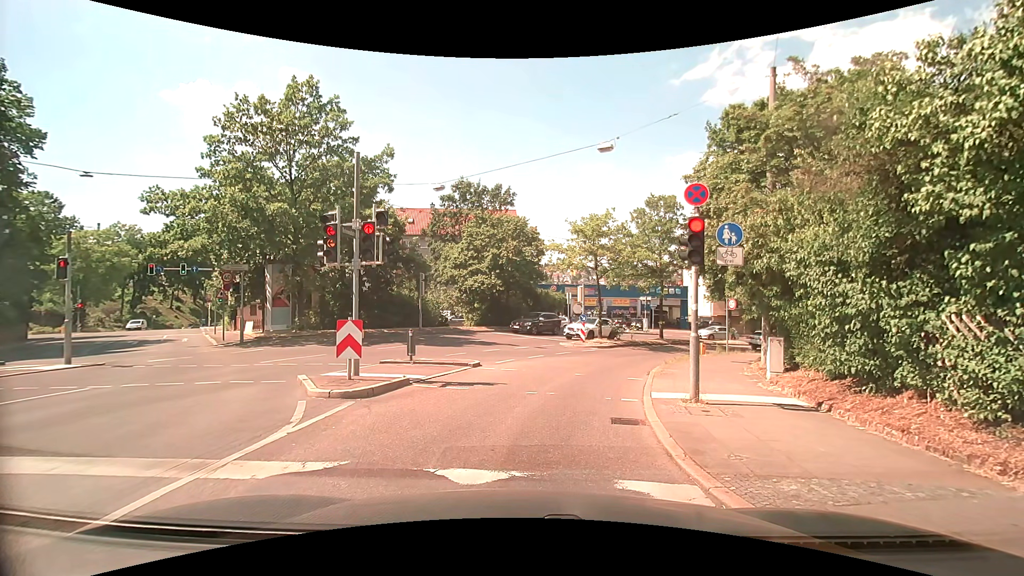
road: secondary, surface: asphalt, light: Day
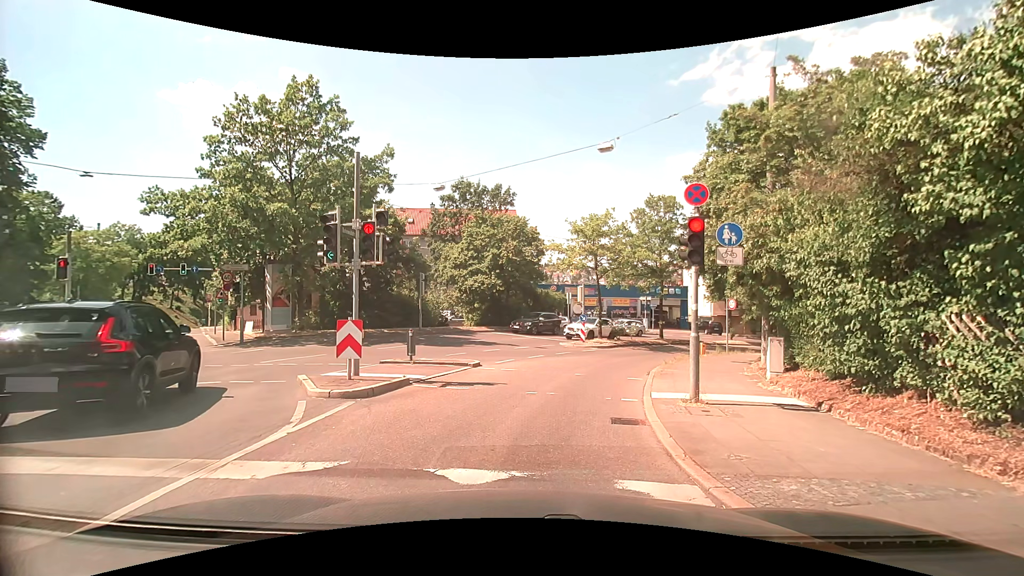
(0.0, 0.0) m; 0°
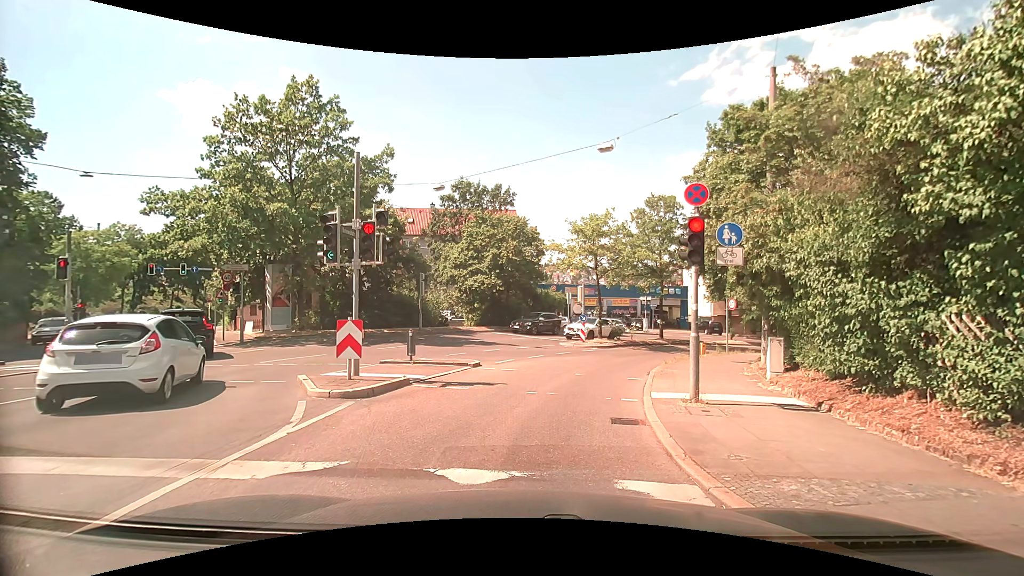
(0.0, 0.0) m; 0°
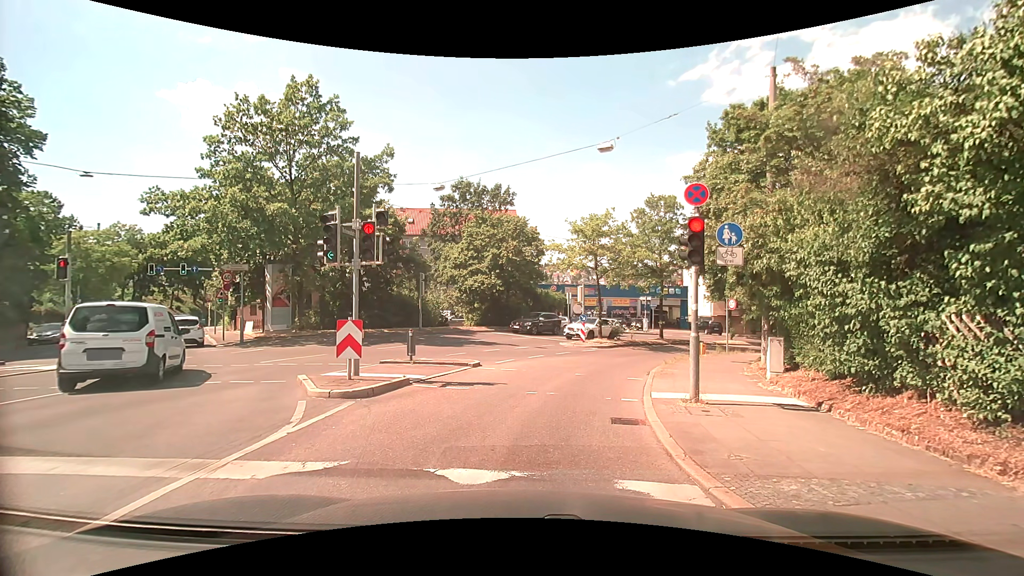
(0.0, 0.0) m; 0°
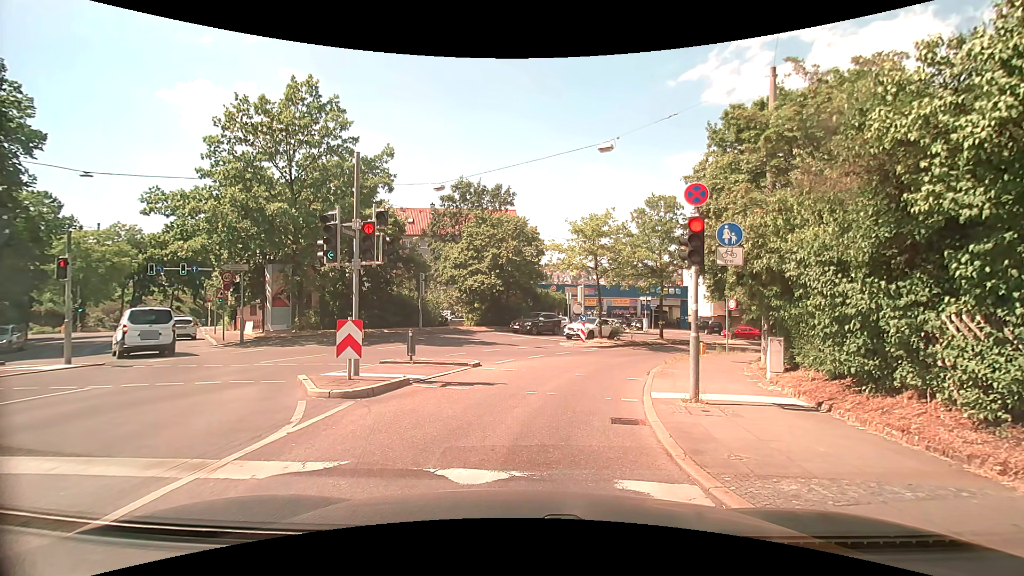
(0.0, 0.0) m; 0°
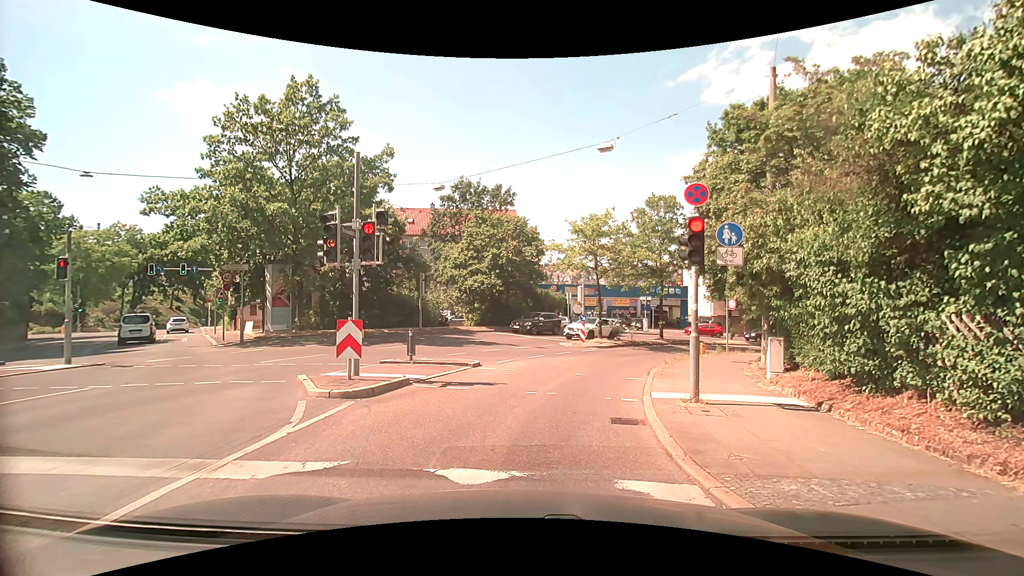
(0.0, 0.0) m; 0°
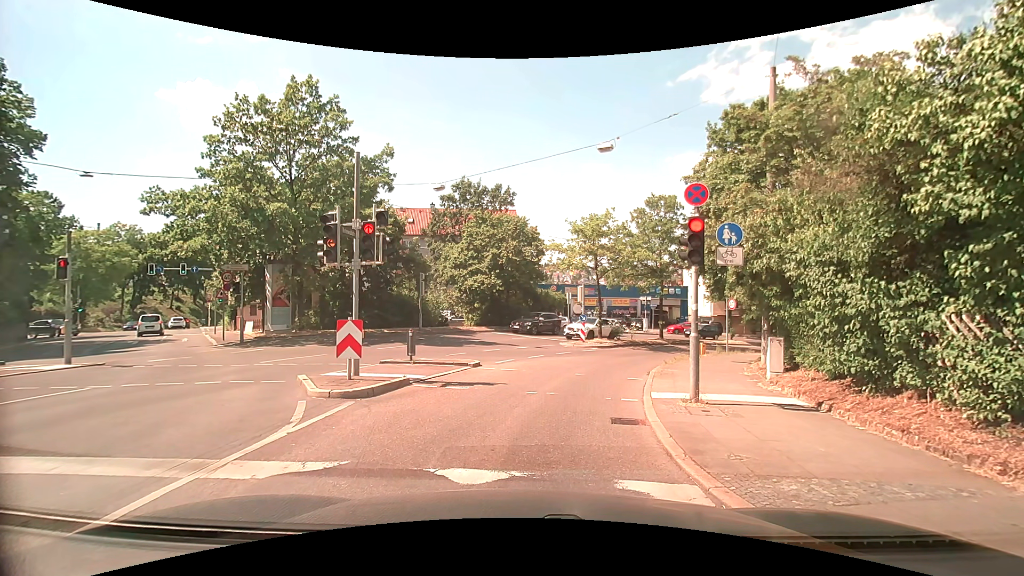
(0.0, 0.0) m; 0°
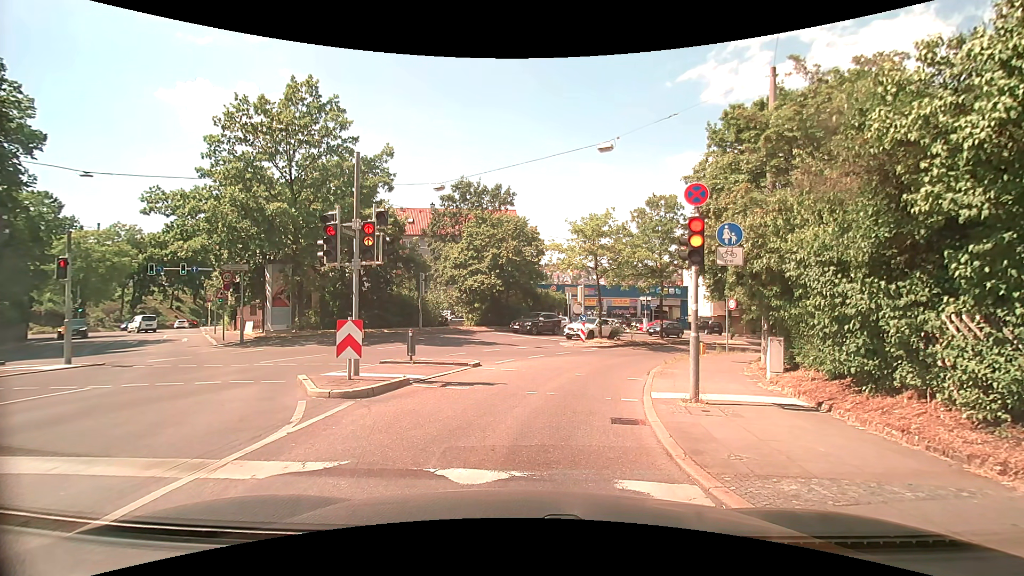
(0.0, 0.0) m; 0°
